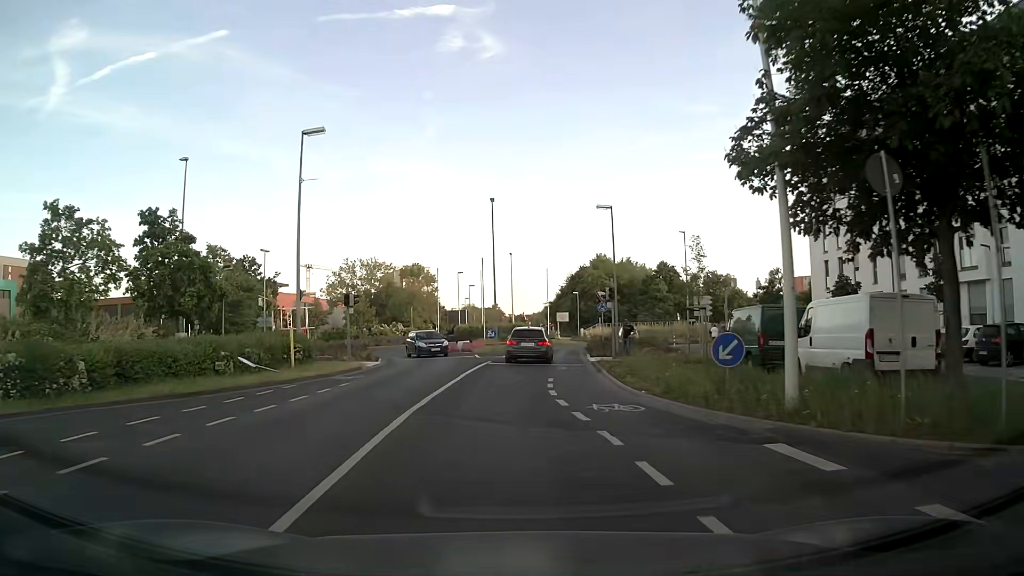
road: secondary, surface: asphalt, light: Day
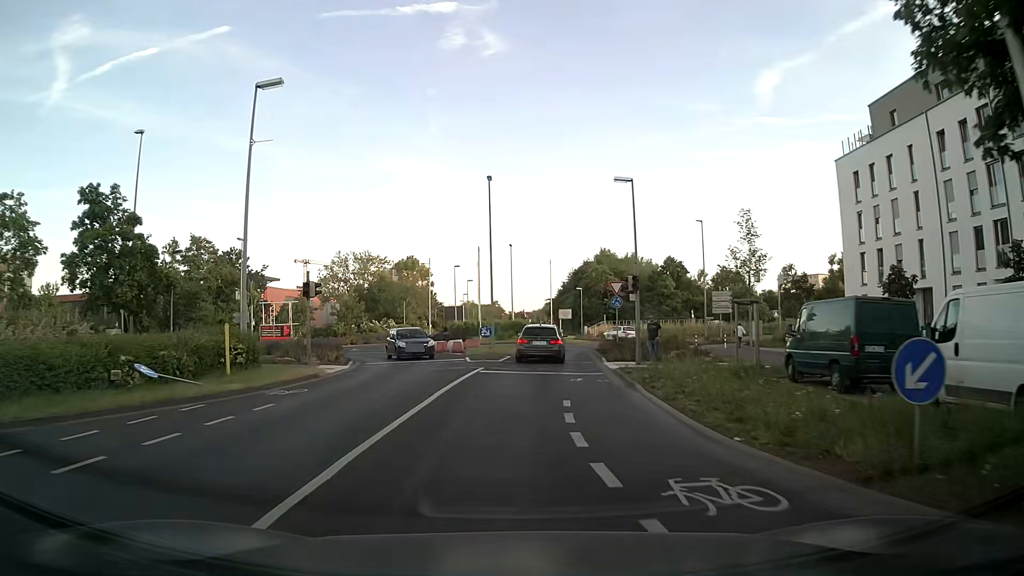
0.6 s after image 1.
(0.0, +6.0) m; 0°
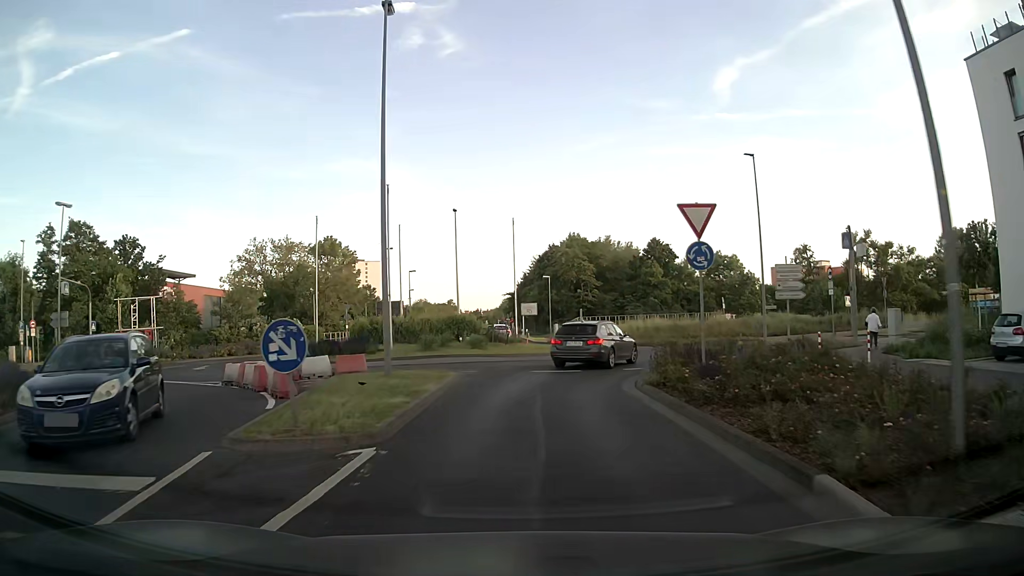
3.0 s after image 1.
(+0.6, +22.4) m; +4°
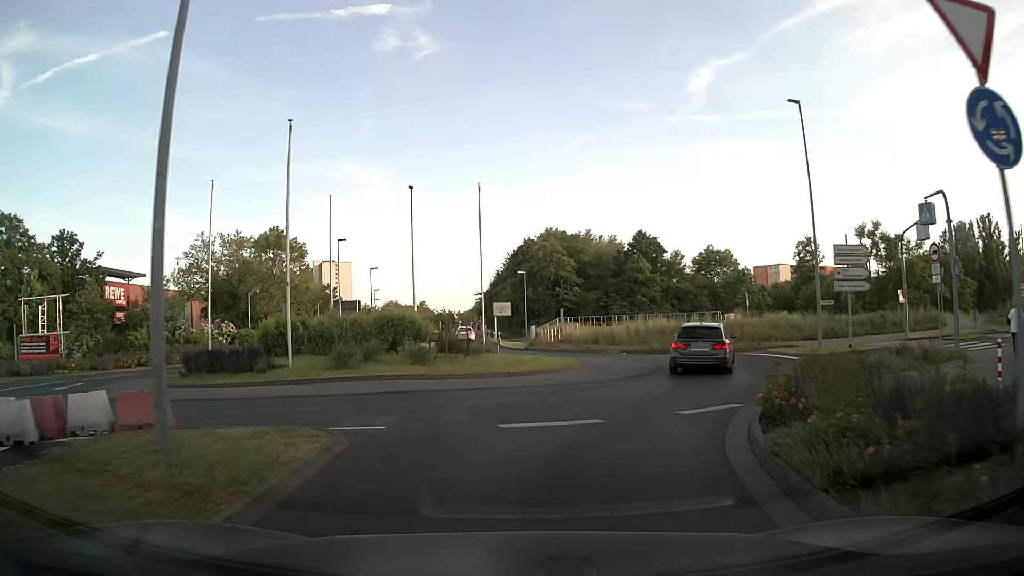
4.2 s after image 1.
(+0.2, +9.8) m; +1°
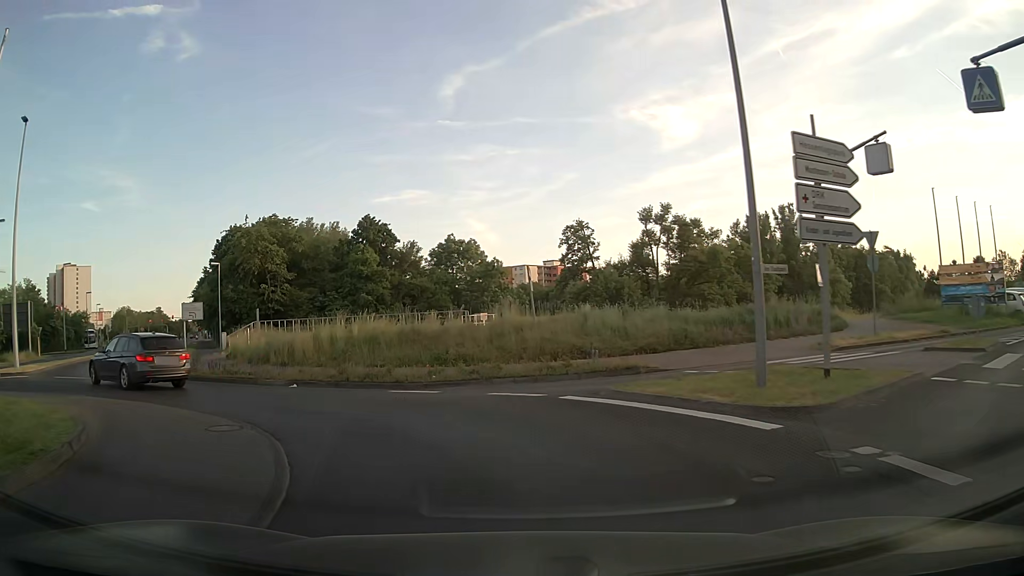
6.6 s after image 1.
(+3.8, +16.5) m; +23°
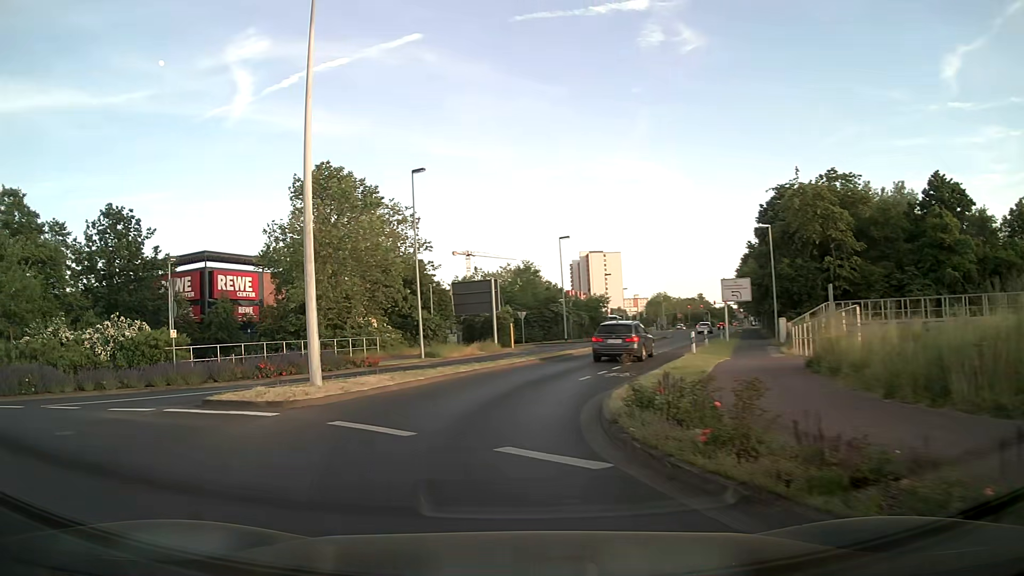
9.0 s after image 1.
(-6.0, +14.6) m; -46°
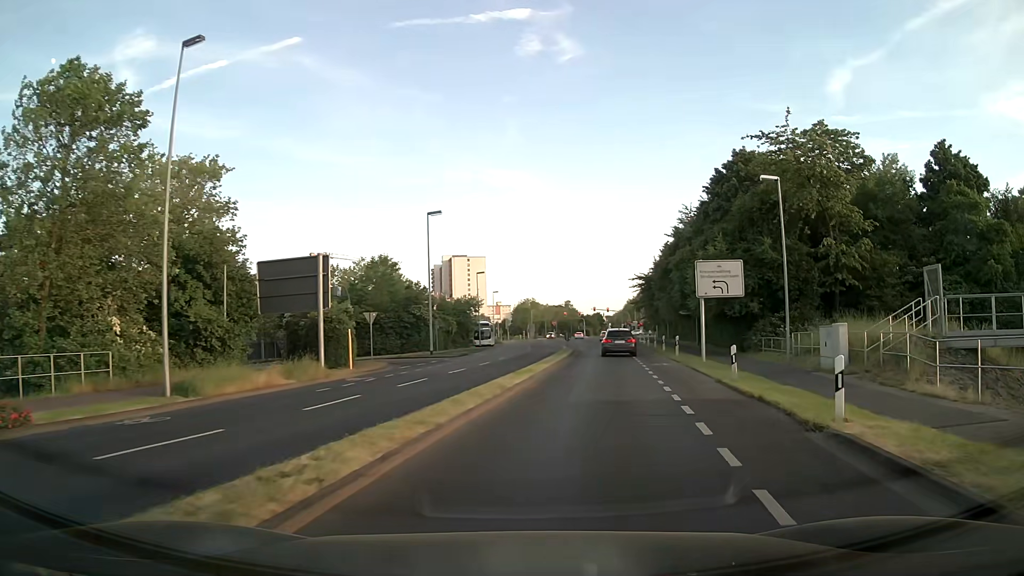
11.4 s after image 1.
(+0.1, +18.6) m; +11°
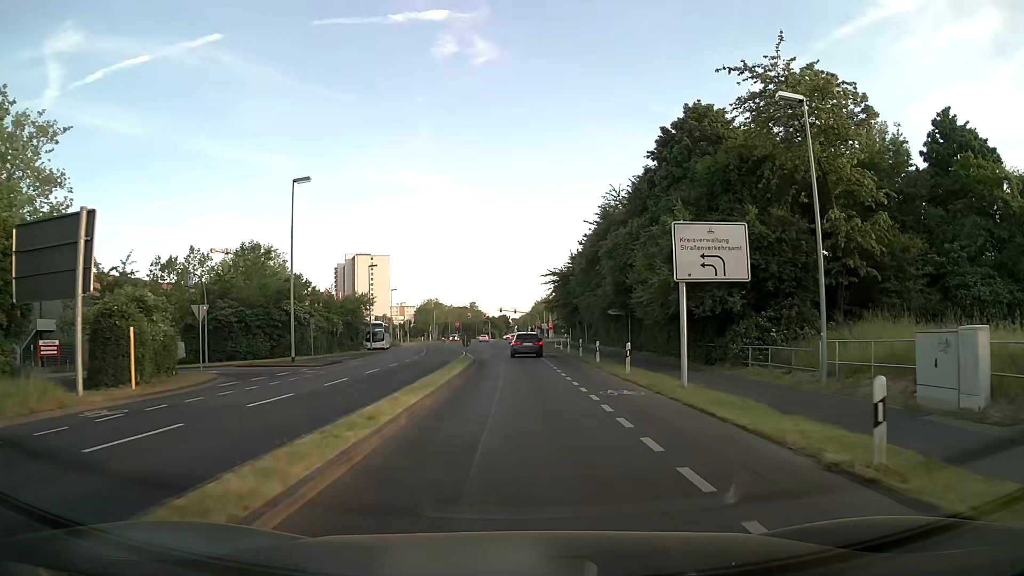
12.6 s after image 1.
(+0.9, +11.4) m; +8°
(0, +10) (0, +20) (0, +30) (0, +40) (0, +50) (0, +60) (0, +70) (0, +80) (0, +90) (+1, +100) m
